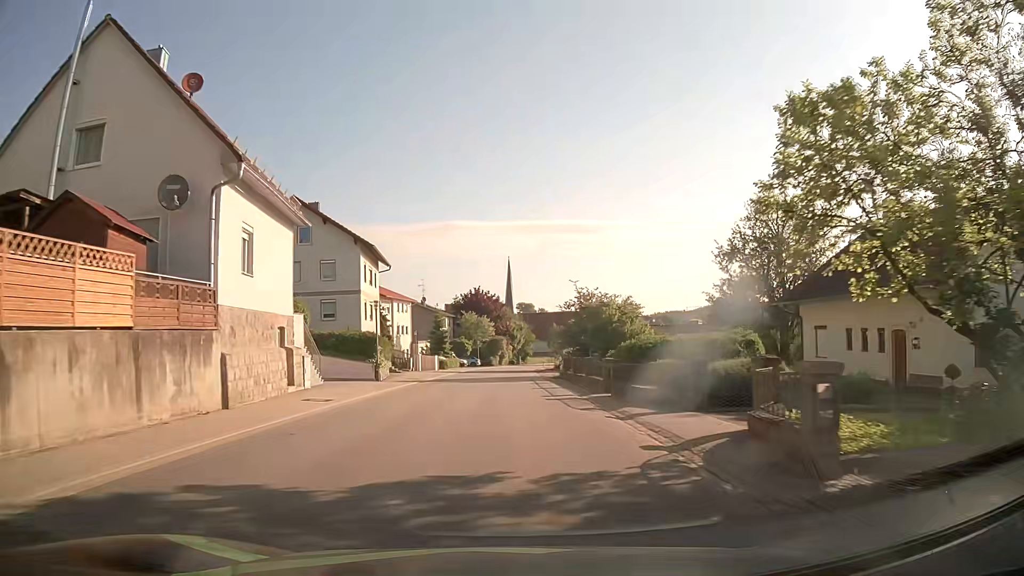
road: tertiary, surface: asphalt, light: Day
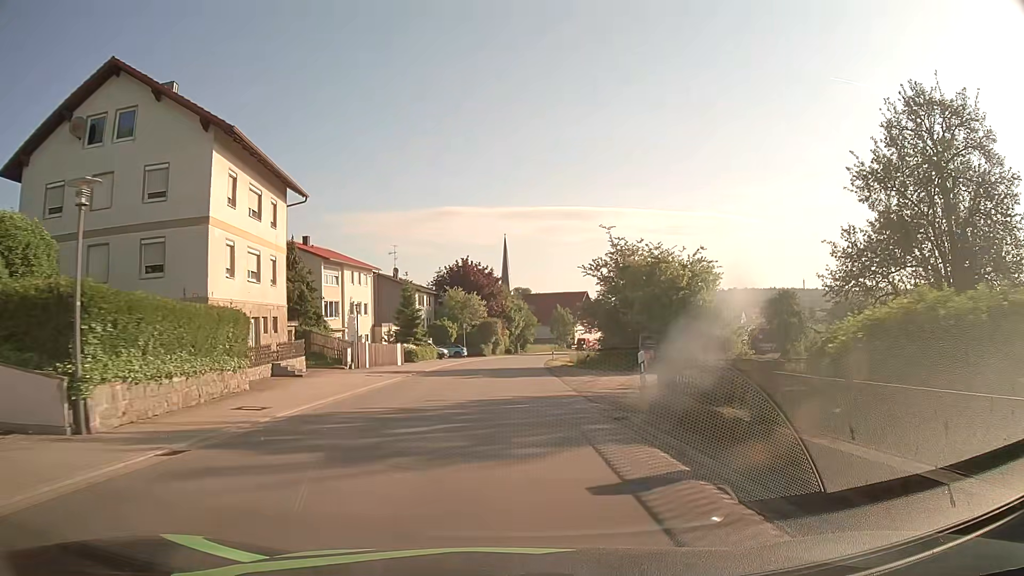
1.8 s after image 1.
(0.0, +23.5) m; 0°
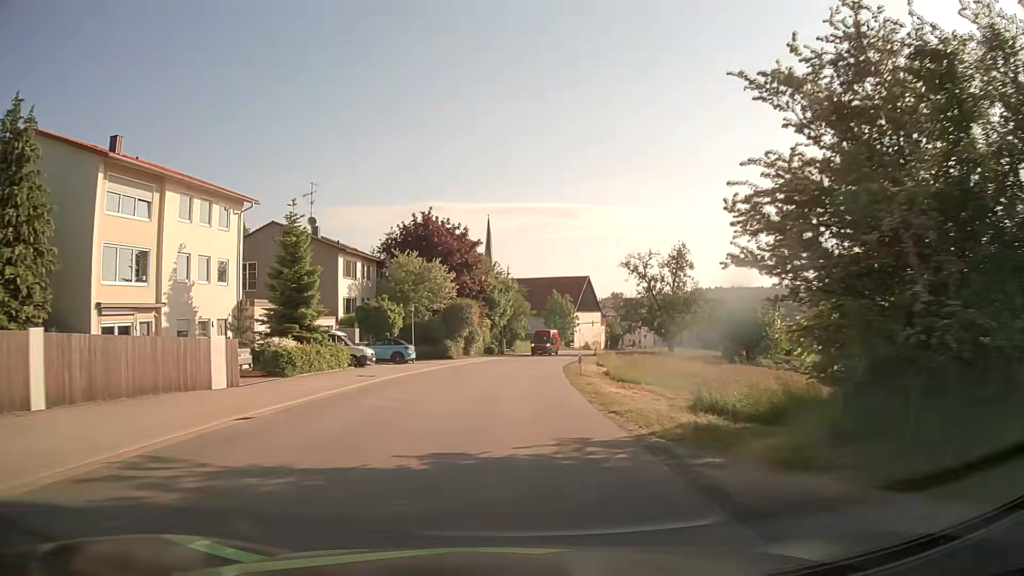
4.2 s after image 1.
(+0.1, +31.2) m; +1°
(0, +10) (0, +20) (+1, +30) (+1, +40) (+2, +50) (+4, +60) (+6, +70) (+8, +79) (+11, +89) (+14, +99) m
